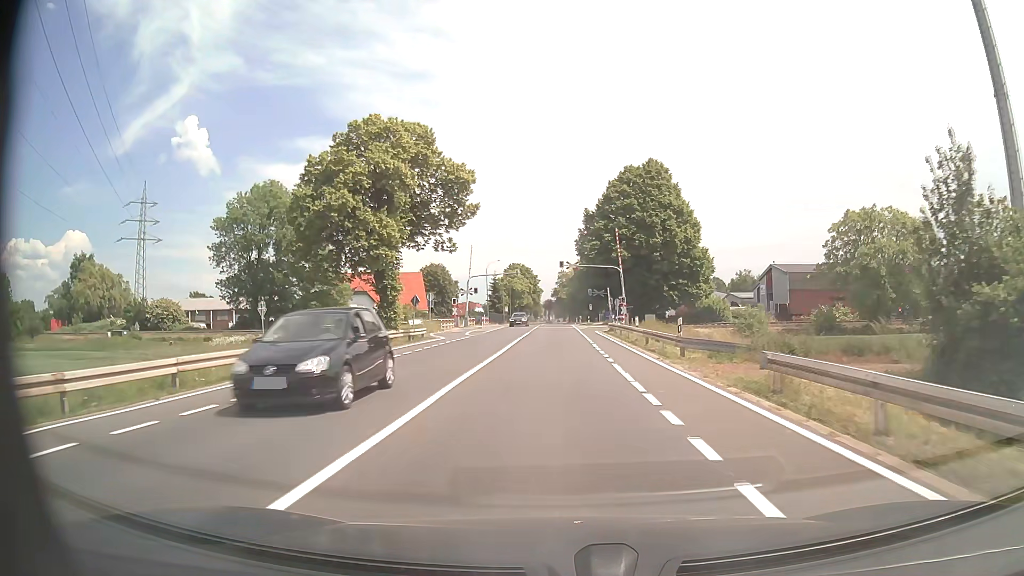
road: tertiary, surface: asphalt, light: Day
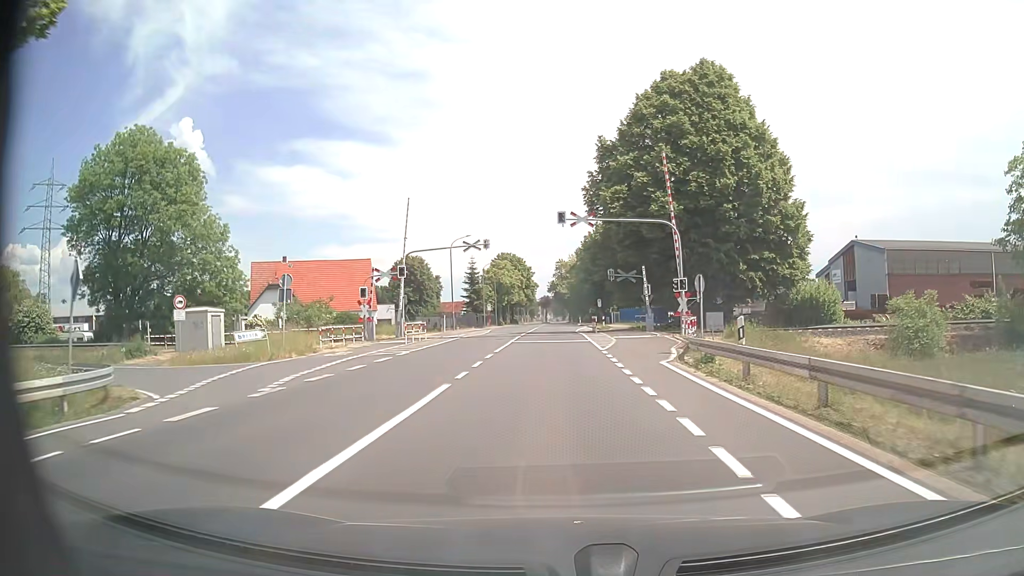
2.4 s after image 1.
(0.0, +31.8) m; 0°
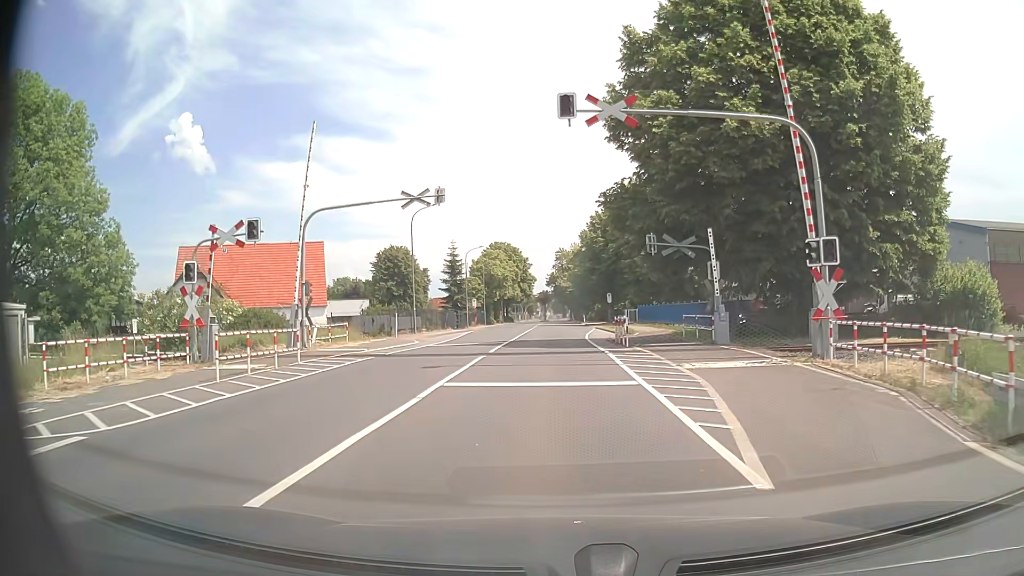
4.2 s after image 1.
(0.0, +18.2) m; 0°
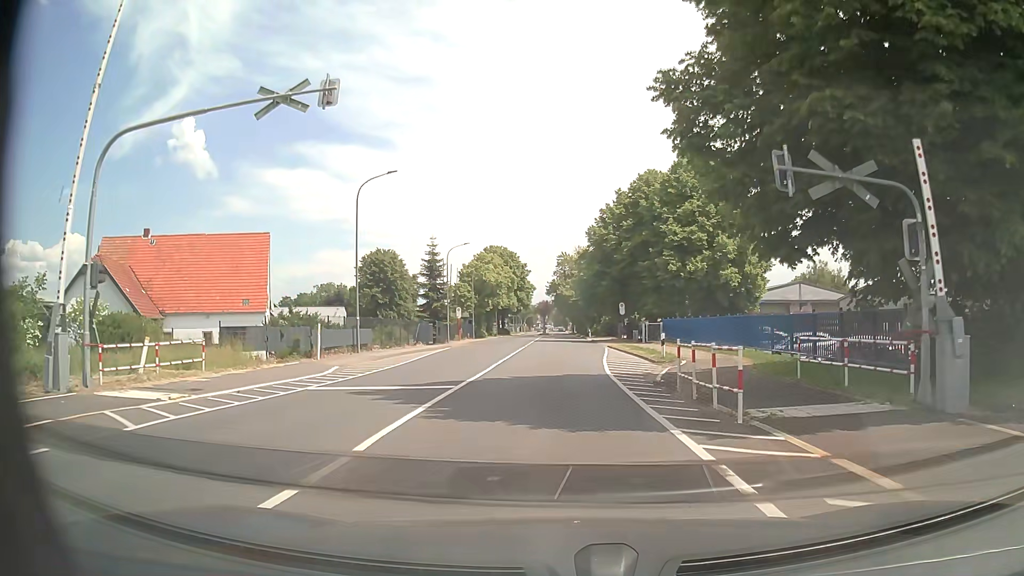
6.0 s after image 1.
(0.0, +14.7) m; 0°
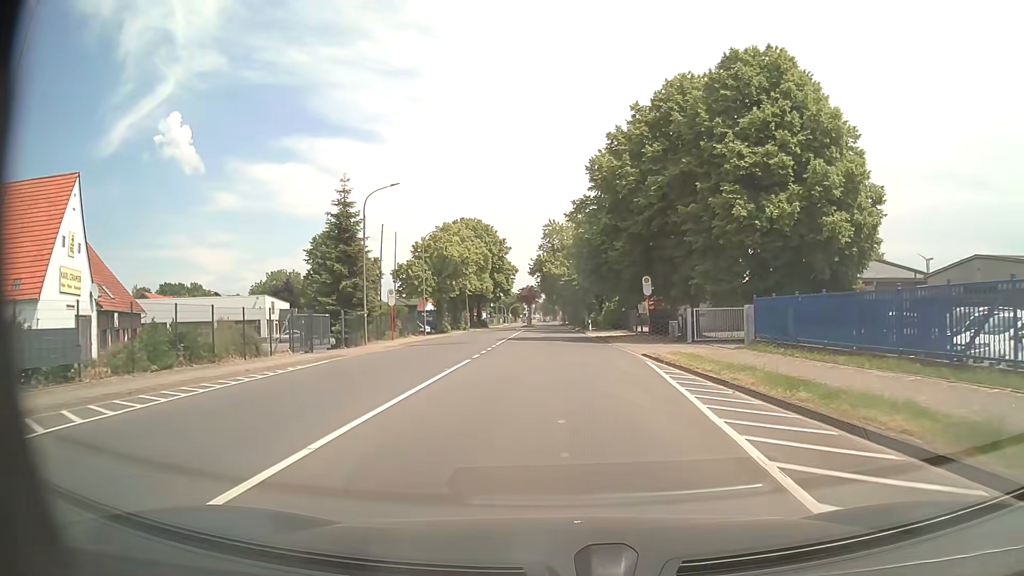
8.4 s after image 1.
(+0.3, +25.7) m; +2°
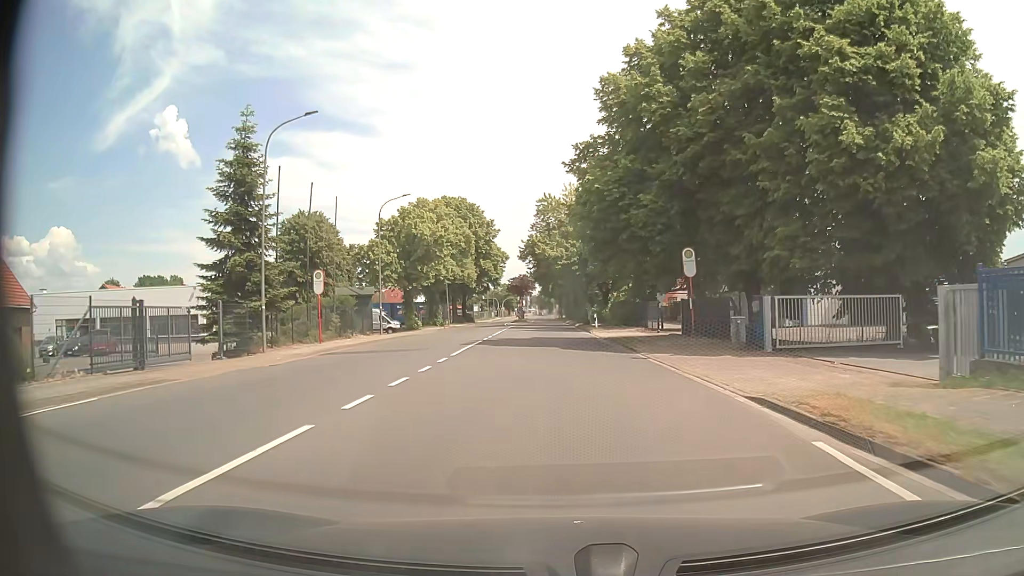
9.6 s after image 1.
(-0.1, +14.1) m; 0°
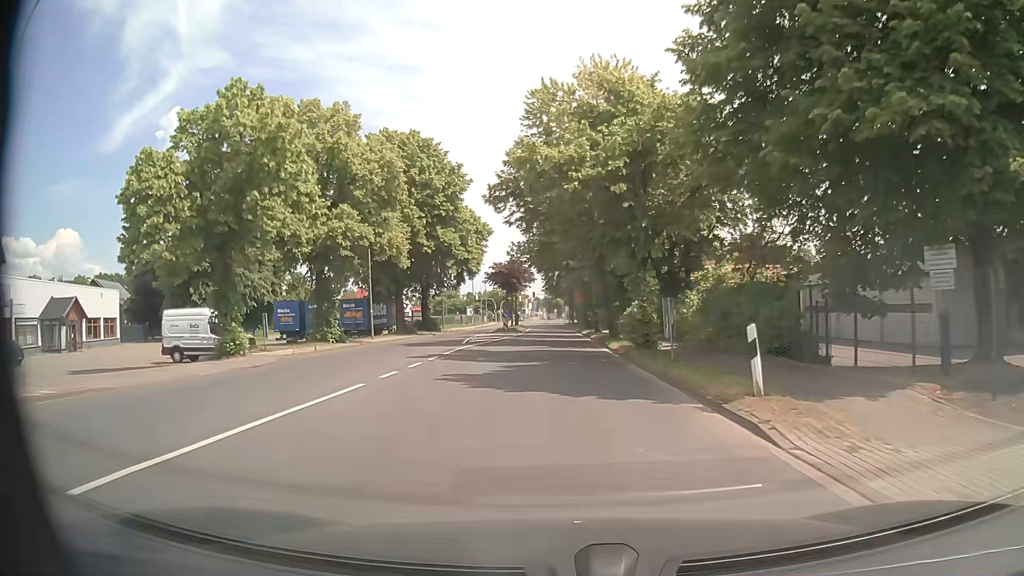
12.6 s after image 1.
(0.0, +36.1) m; -1°
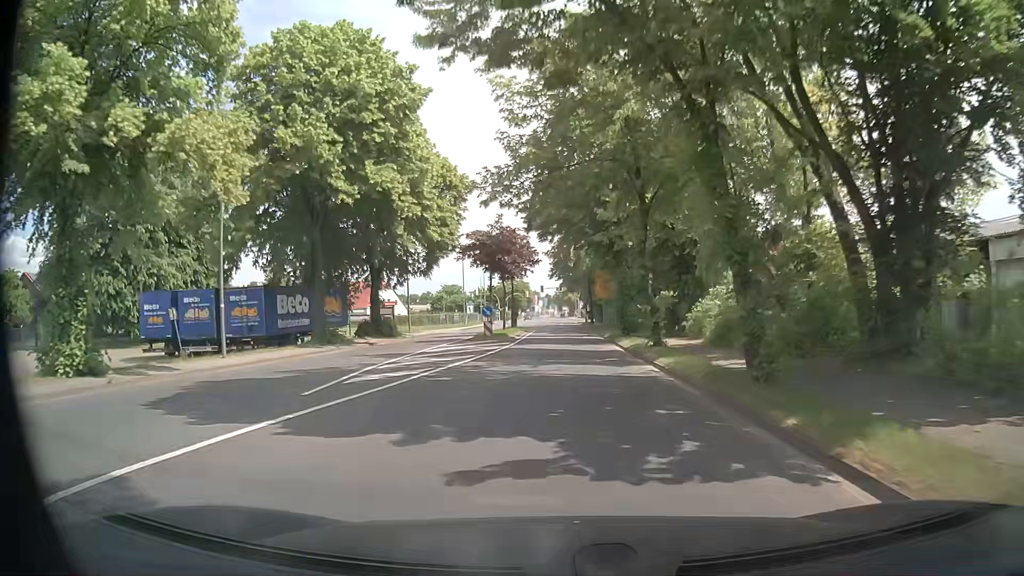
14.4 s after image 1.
(-0.1, +22.4) m; -1°
(0, +10) (0, +20) (0, +30) (0, +40) (0, +50) (0, +60) (0, +70) (0, +80) (0, +90) (+1, +100) m
